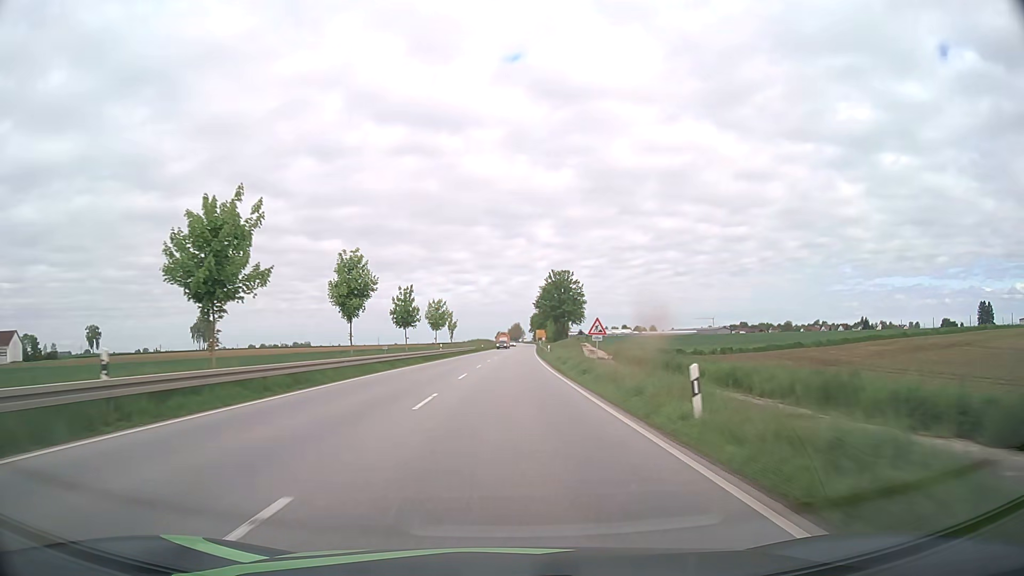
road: primary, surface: asphalt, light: Day
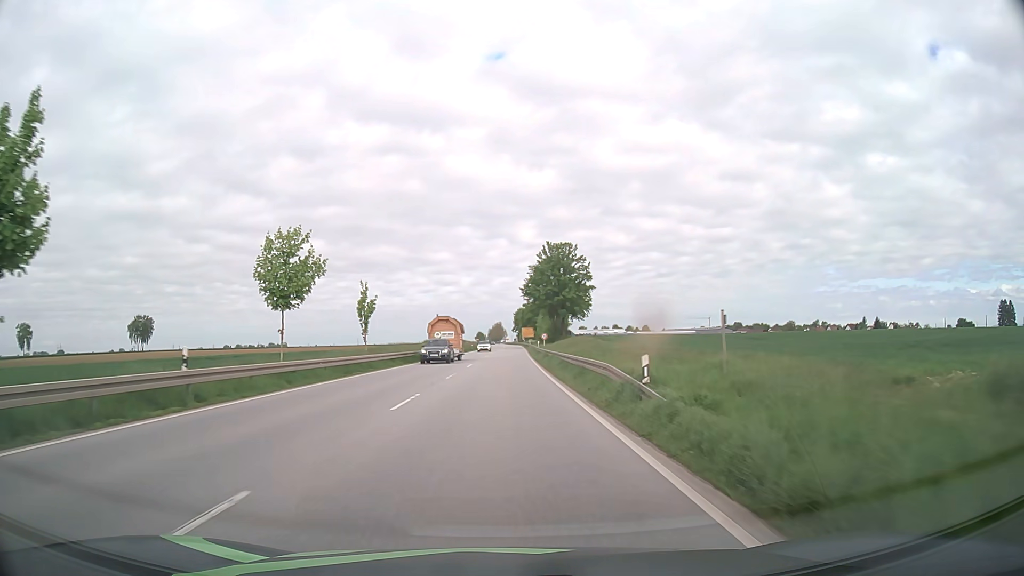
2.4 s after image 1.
(+0.7, +47.9) m; +1°
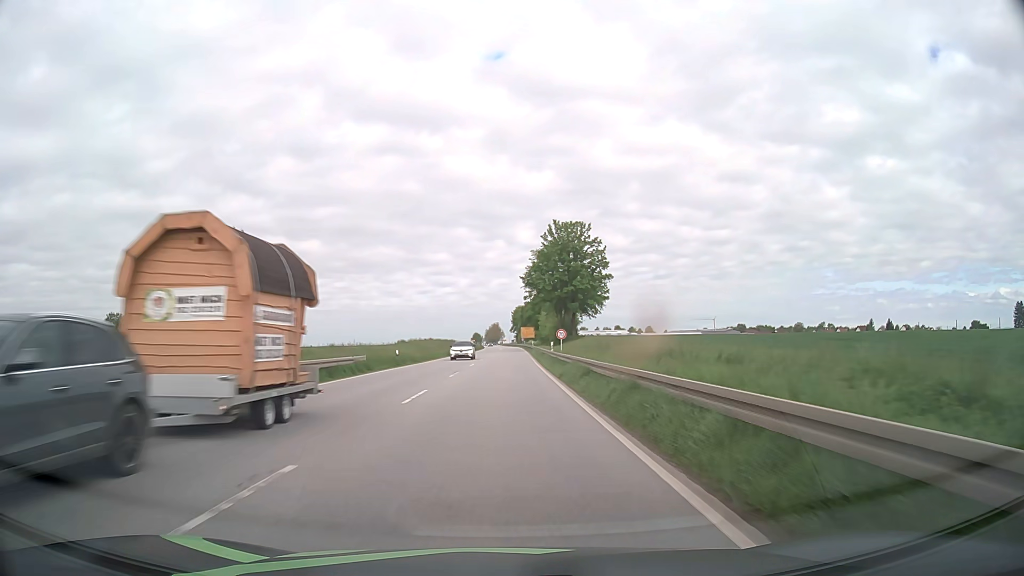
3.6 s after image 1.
(+0.1, +22.5) m; 0°
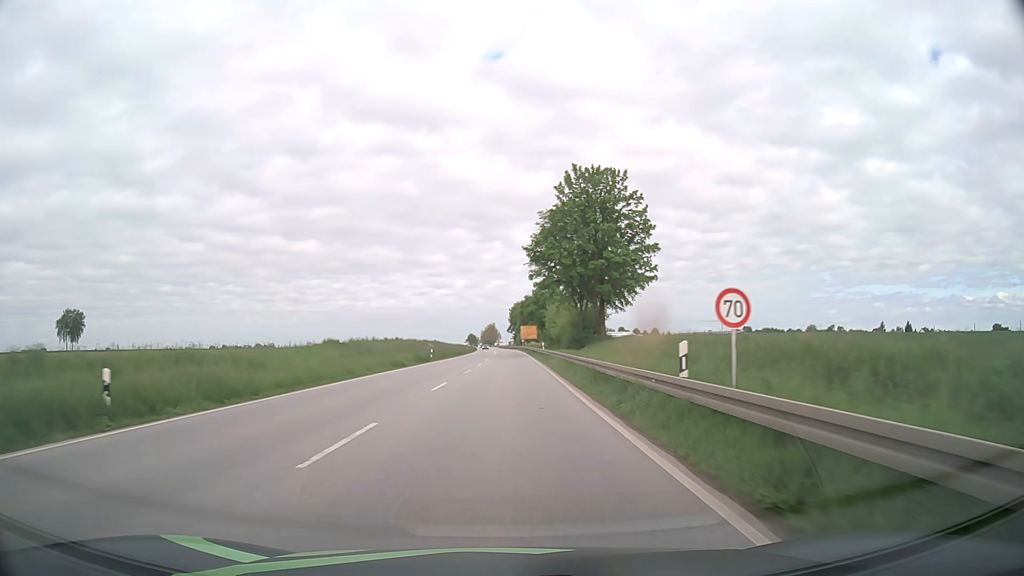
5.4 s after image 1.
(+0.1, +31.8) m; 0°
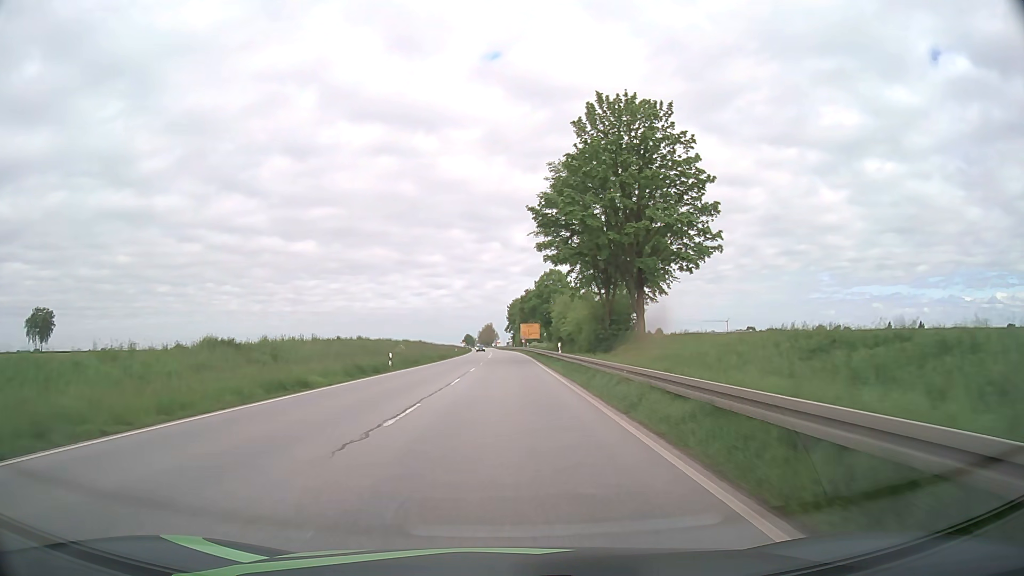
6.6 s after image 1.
(+0.1, +20.0) m; 0°
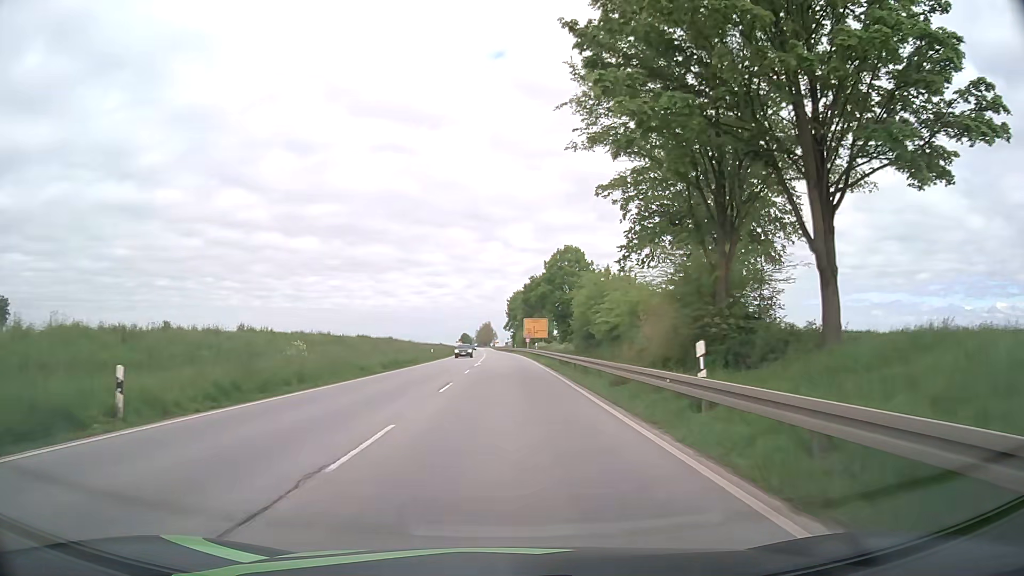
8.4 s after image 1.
(0.0, +28.1) m; 0°
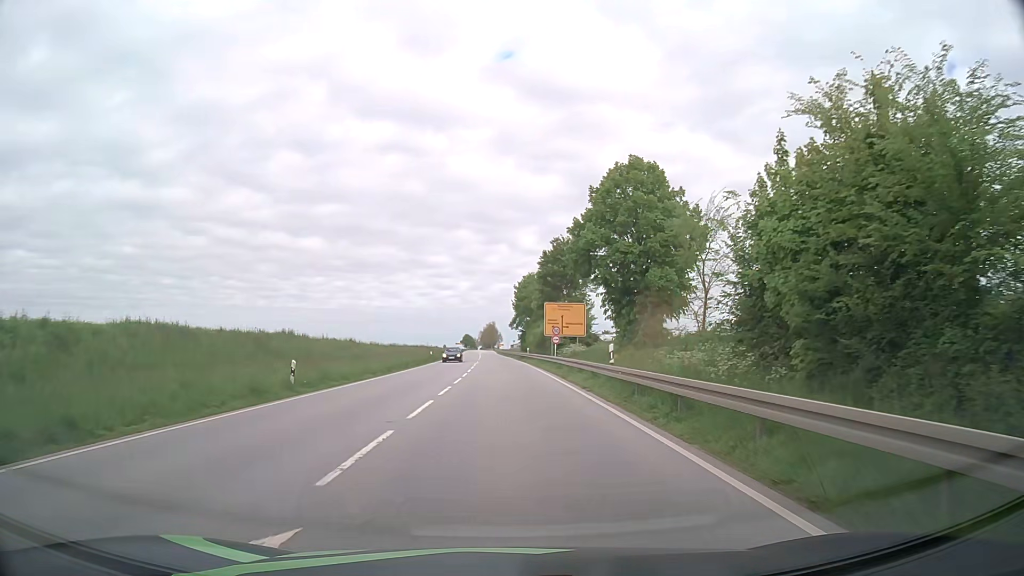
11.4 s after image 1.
(-0.1, +42.1) m; 0°
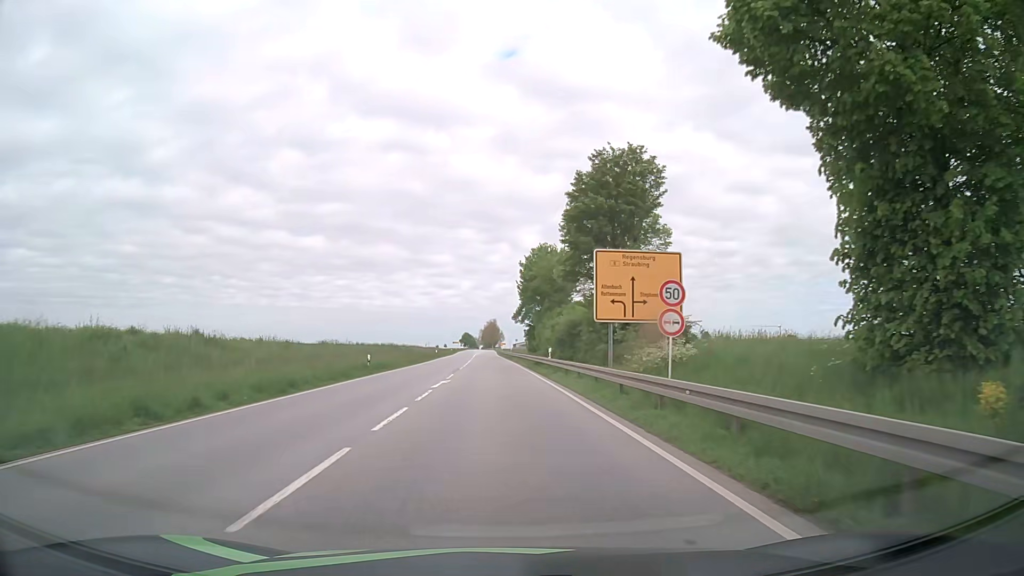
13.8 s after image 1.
(0.0, +31.9) m; 0°
(0, +10) (0, +20) (0, +30) (-1, +40) (-1, +50) (-1, +60) (-2, +70) (-2, +80) (-2, +90) (-3, +100) m
